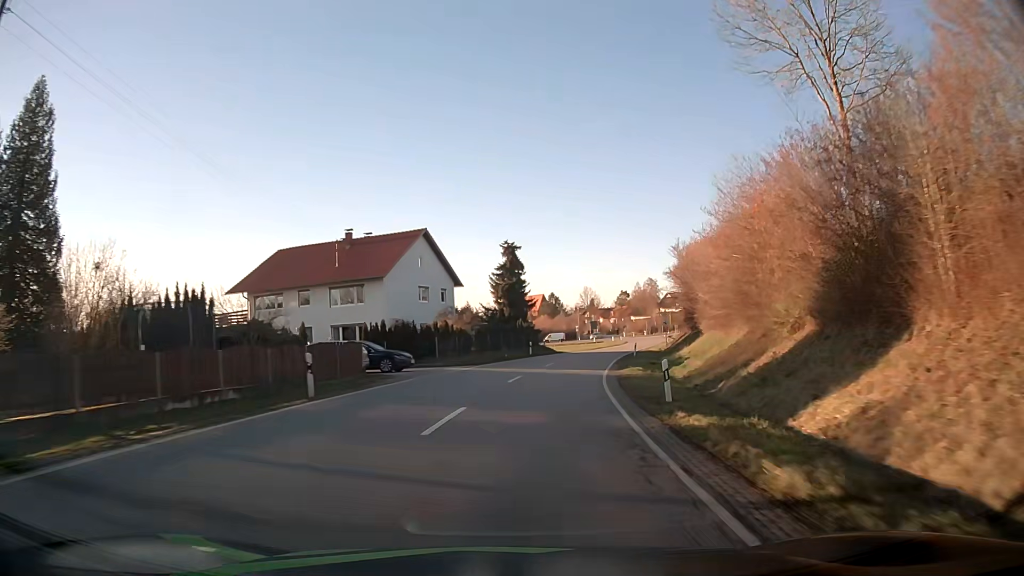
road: secondary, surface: asphalt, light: Day
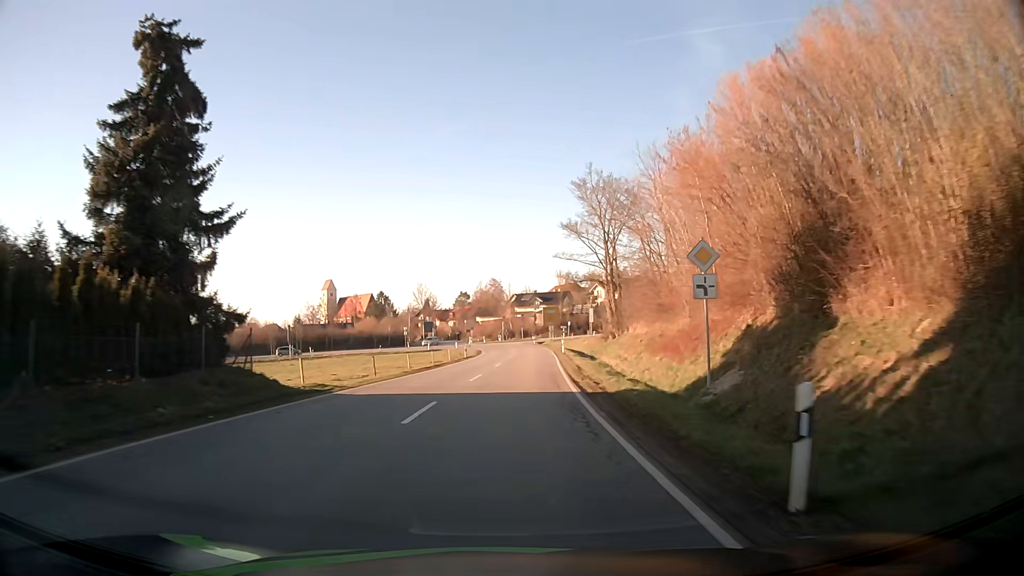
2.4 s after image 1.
(+5.9, +45.4) m; +14°
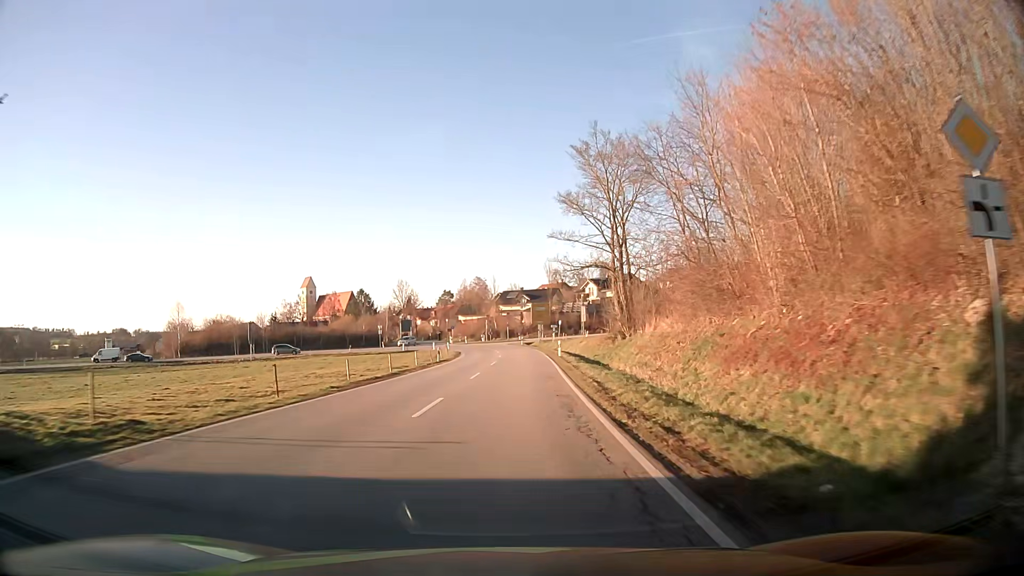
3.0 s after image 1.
(+0.2, +10.7) m; +1°
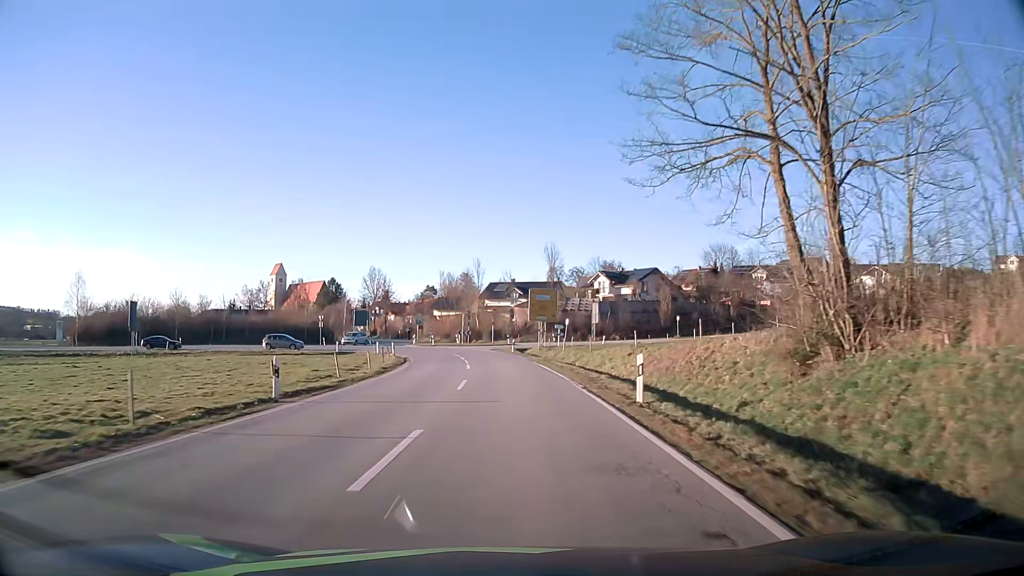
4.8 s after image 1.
(+0.4, +29.6) m; +1°
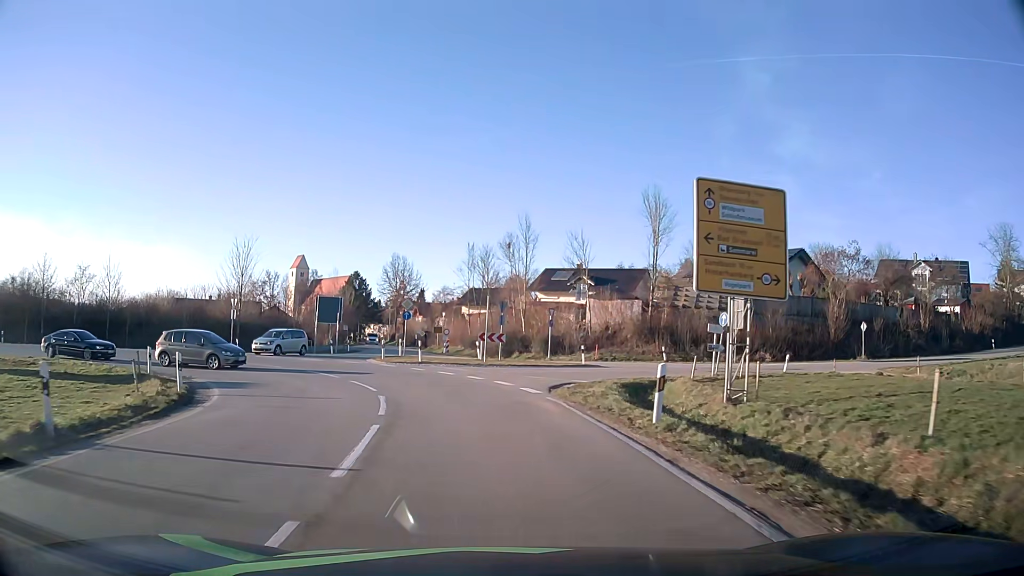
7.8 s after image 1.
(-0.8, +39.7) m; -4°
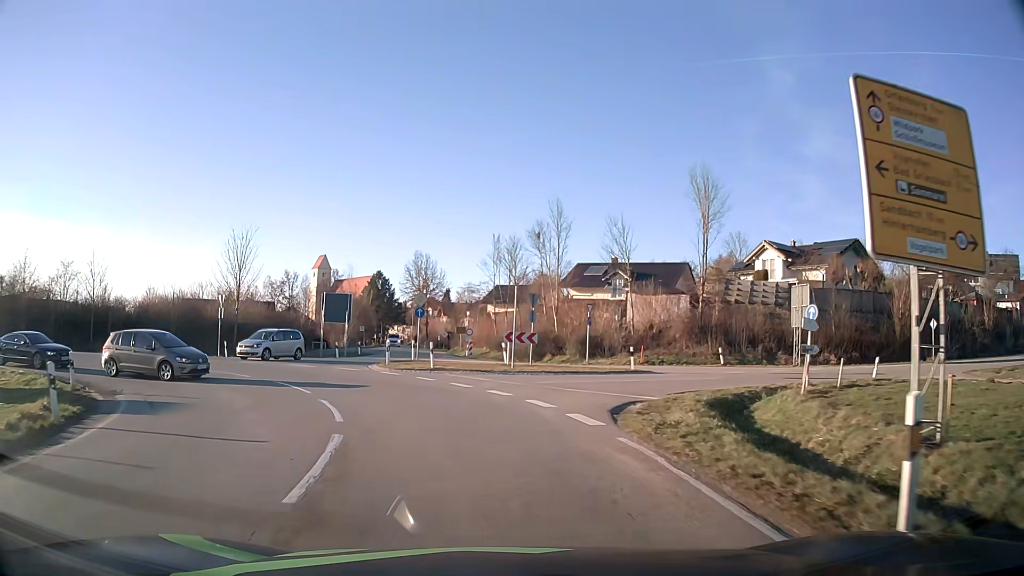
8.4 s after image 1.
(-0.1, +6.5) m; -2°
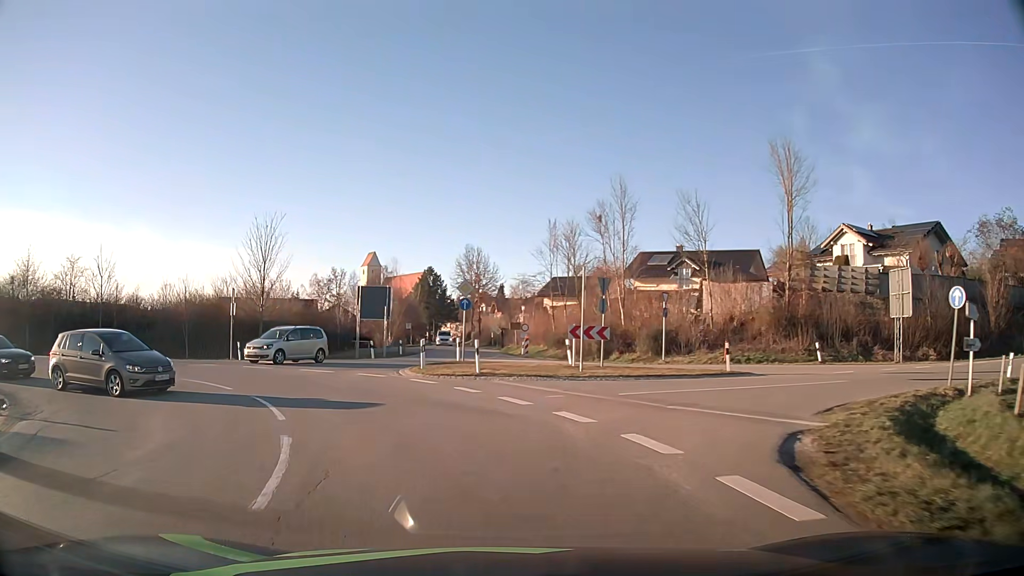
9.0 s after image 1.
(-0.2, +6.0) m; -5°
